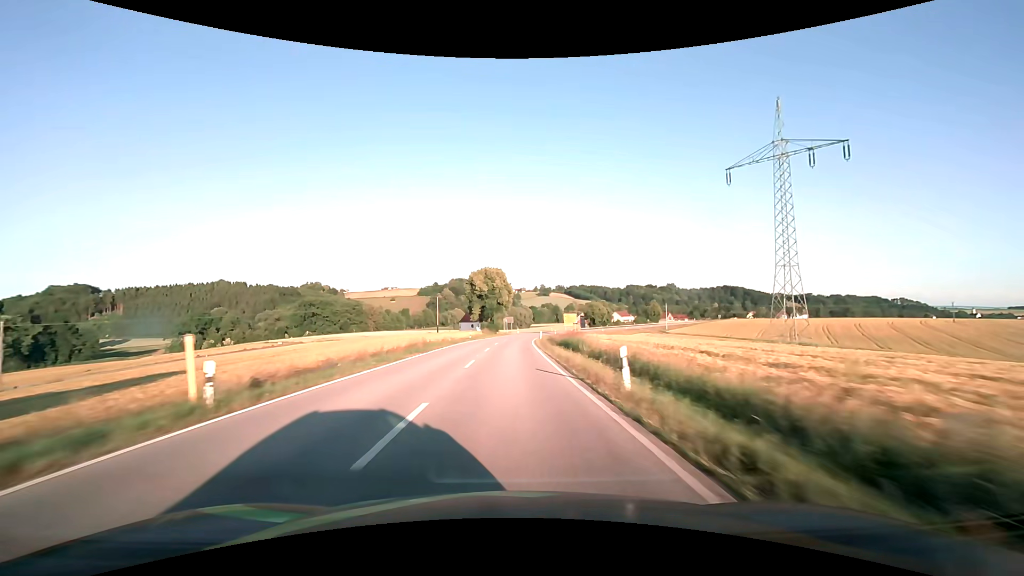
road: secondary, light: Day
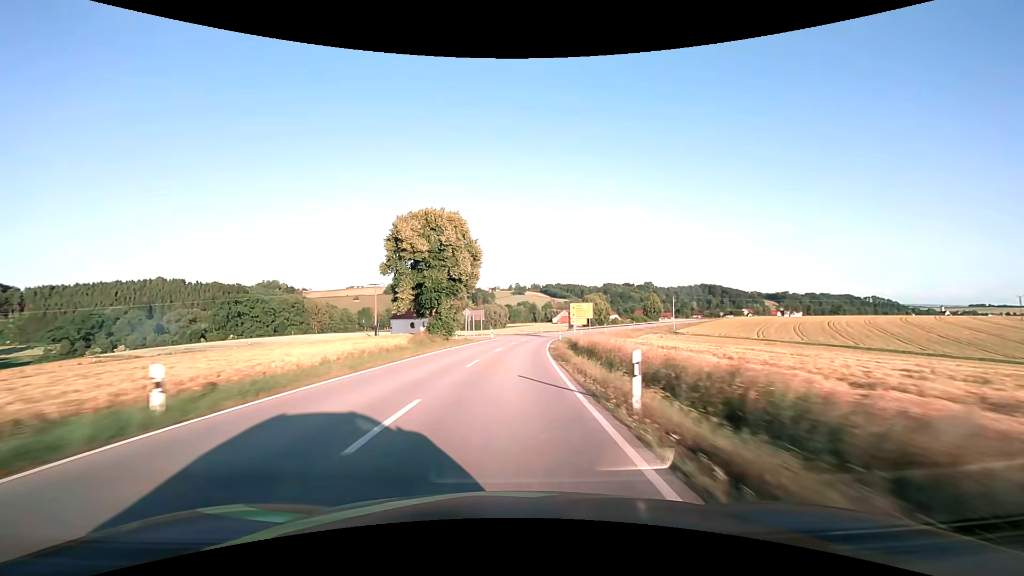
(+1.0, +47.4) m; +3°
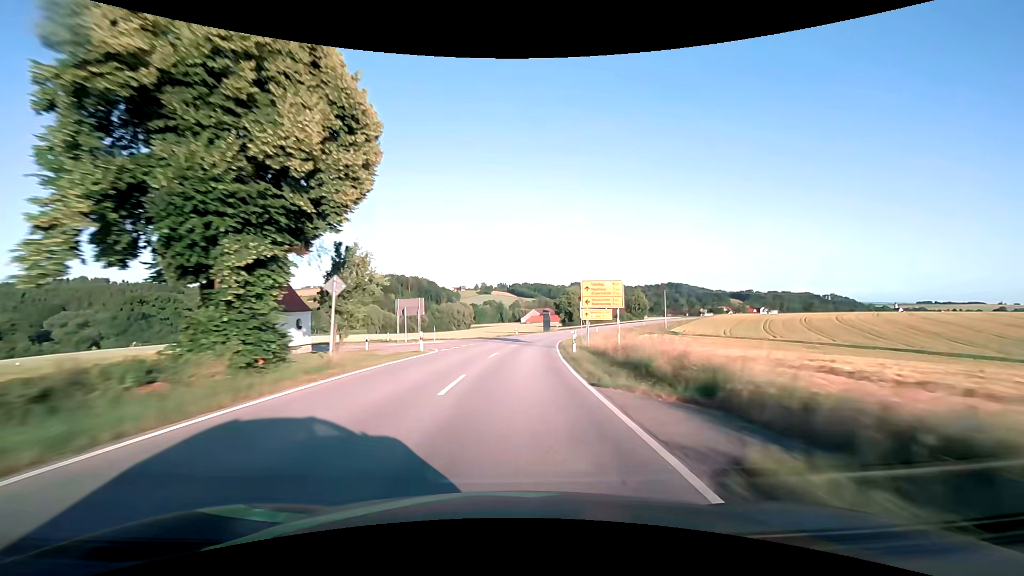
(+0.9, +31.6) m; +4°
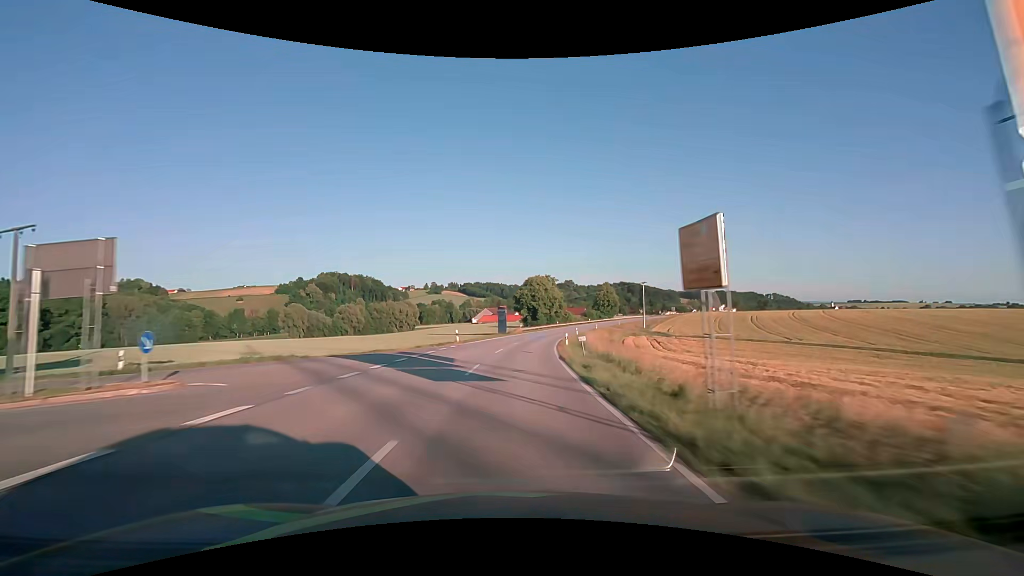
(+1.4, +31.5) m; +5°
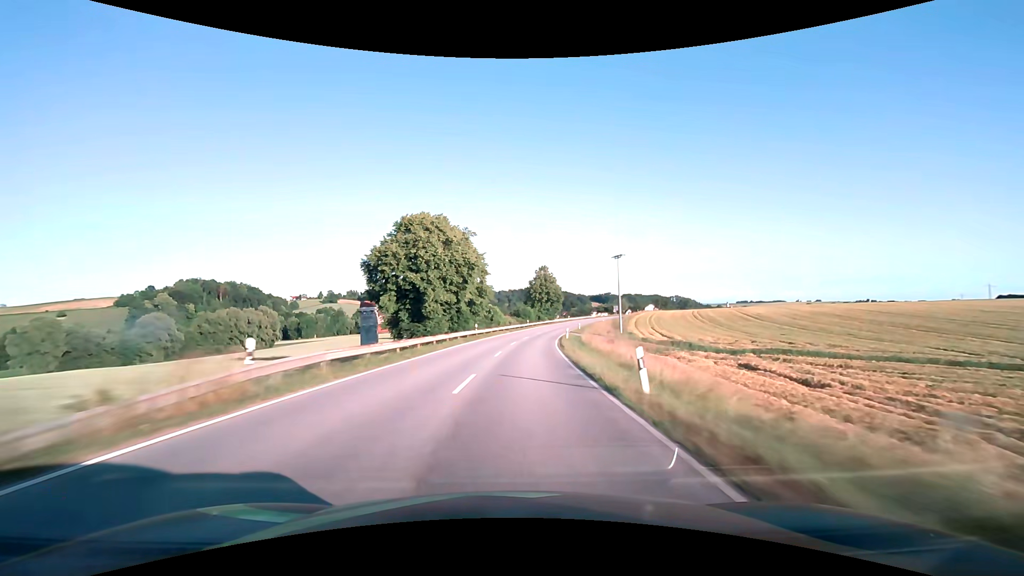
(+5.7, +62.8) m; +10°
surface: asphalt
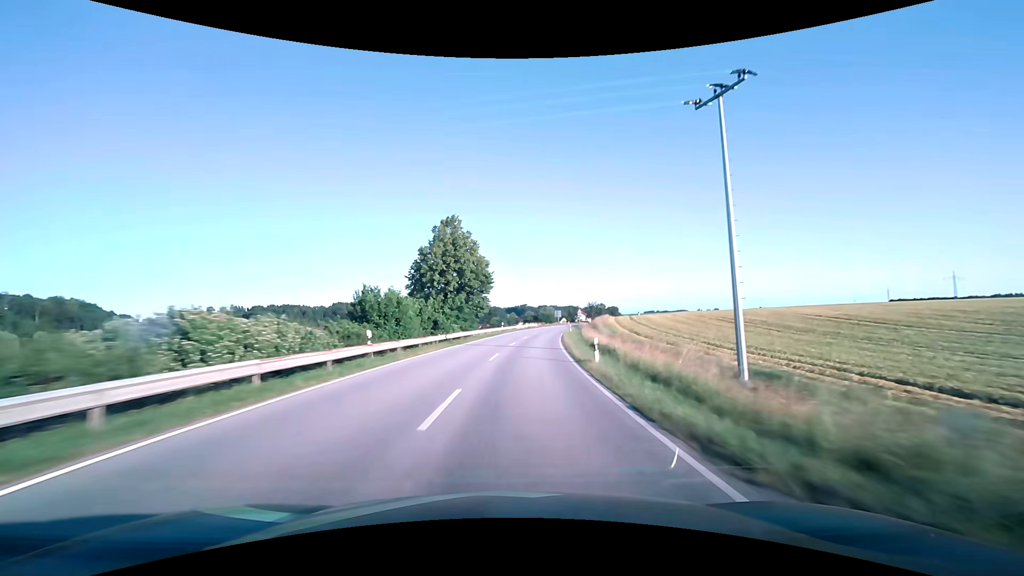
(+5.4, +62.8) m; +10°
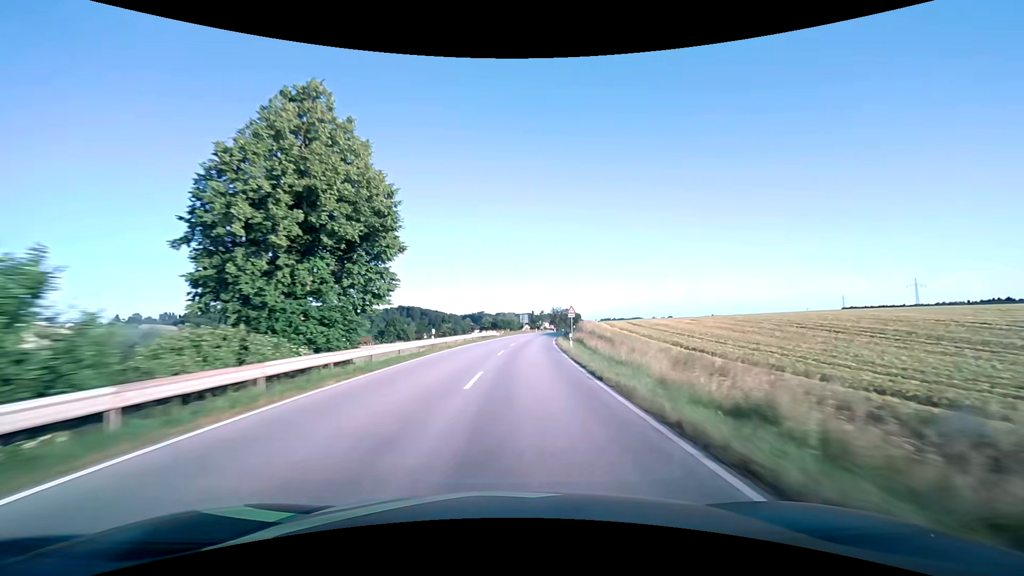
(+1.4, +31.4) m; +5°
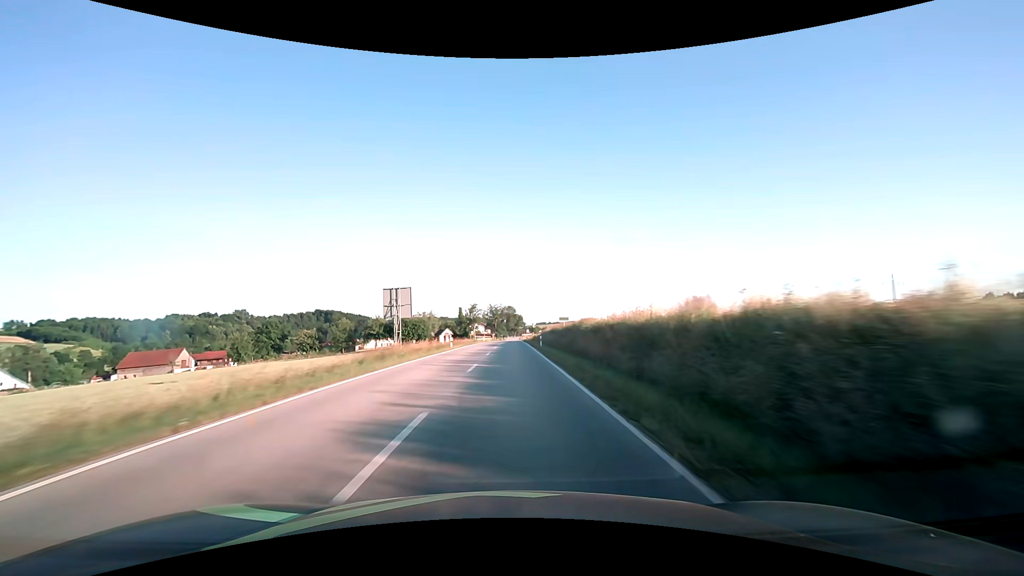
(+6.6, +78.2) m; +8°
(0, +10) (0, +20) (0, +30) (0, +40) (0, +50) (0, +60) (+1, +70) (+1, +80) (+1, +90) (+1, +100) m
